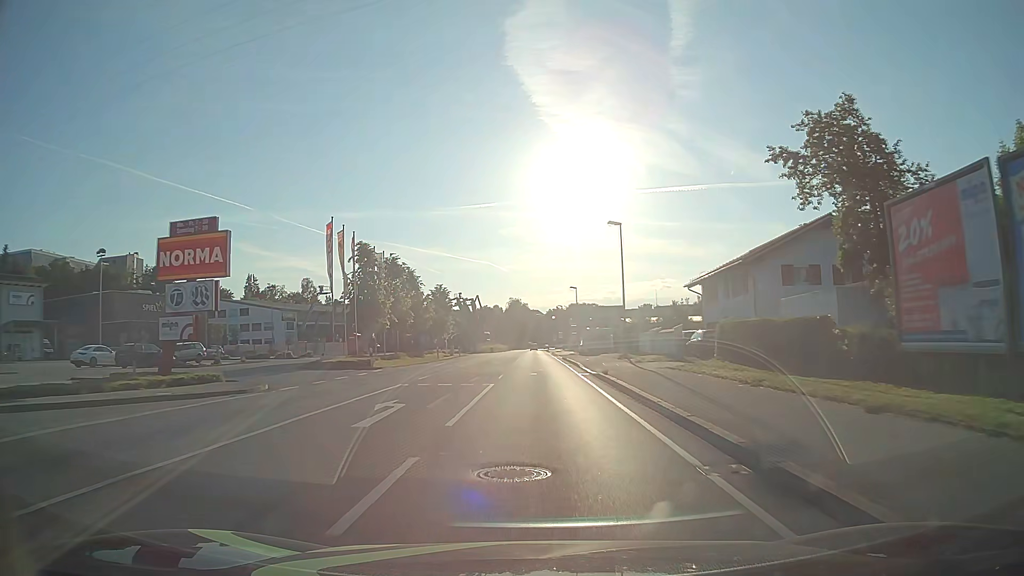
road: primary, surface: asphalt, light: Day
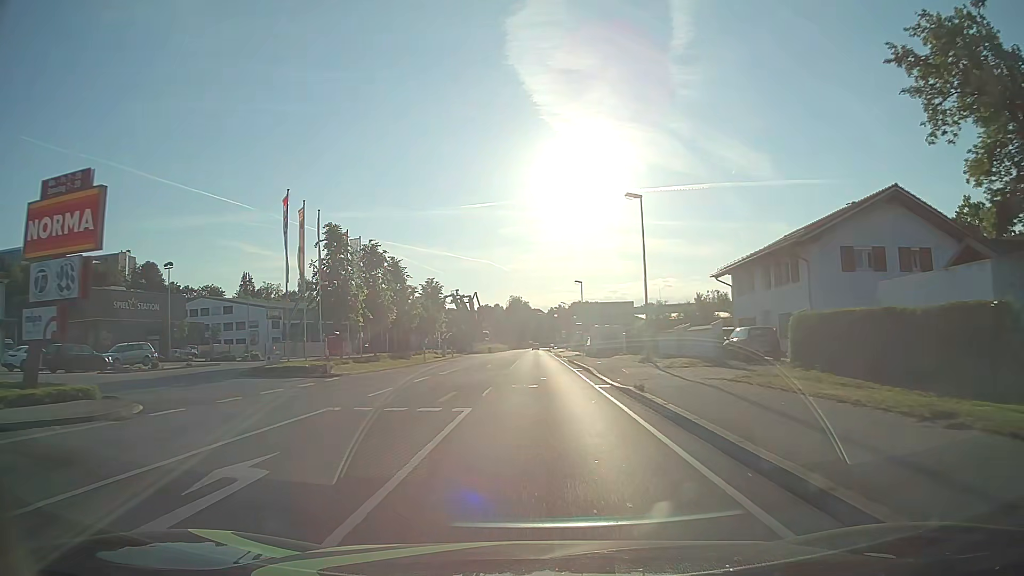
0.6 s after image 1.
(0.0, +7.5) m; 0°
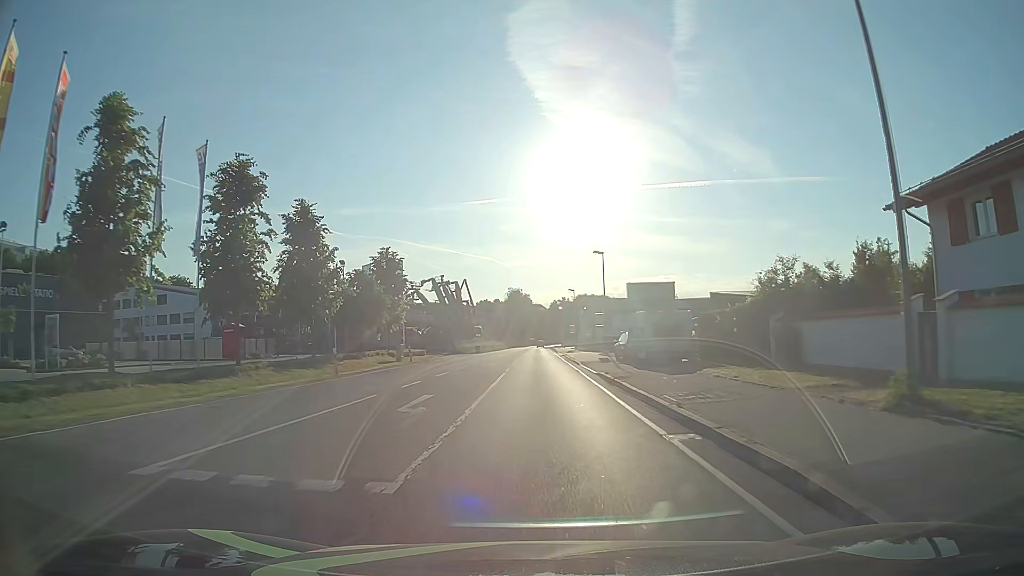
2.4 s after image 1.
(-0.2, +22.8) m; -1°
